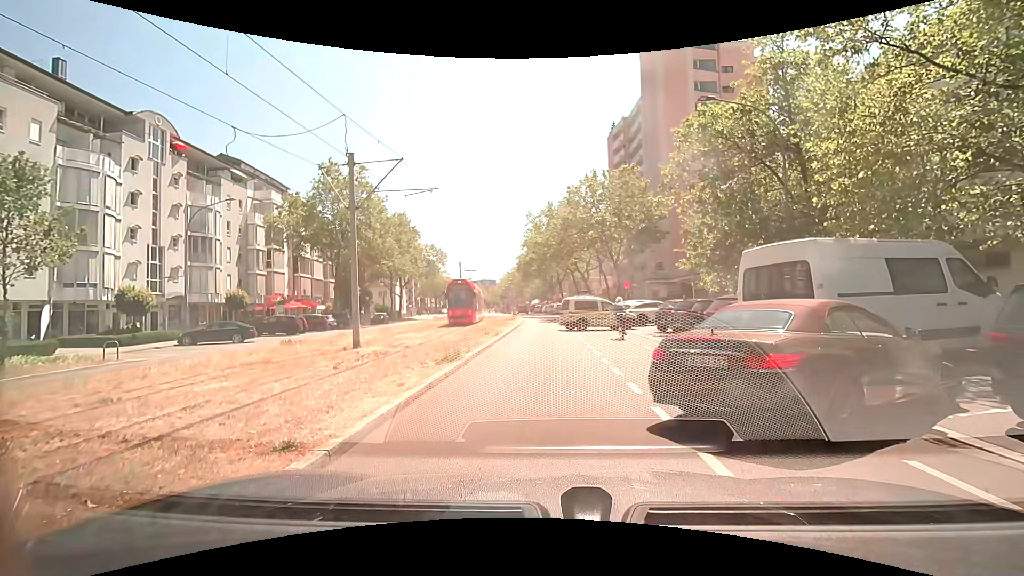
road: tertiary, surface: asphalt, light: Day
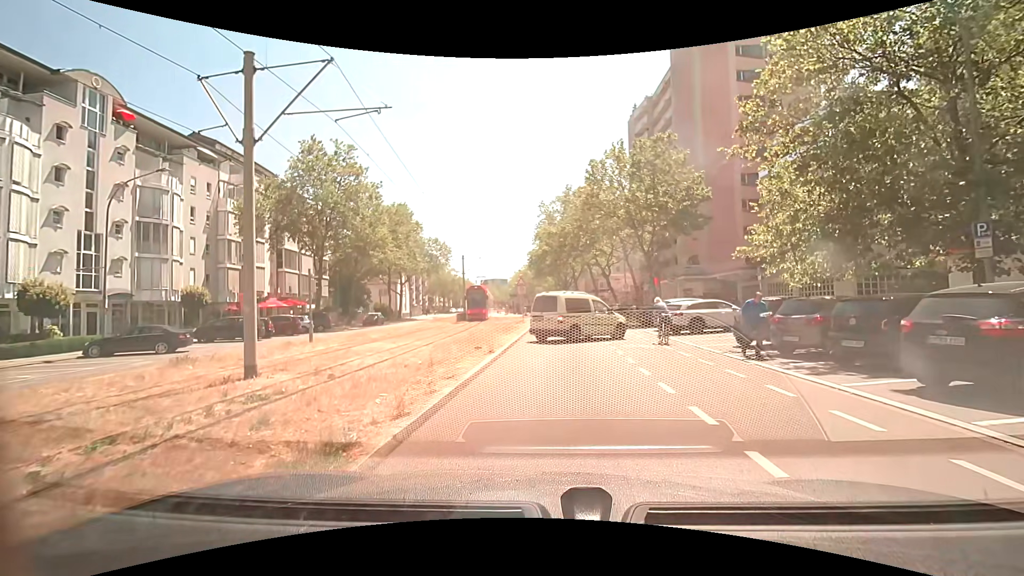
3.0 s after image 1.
(-0.2, +8.1) m; -1°
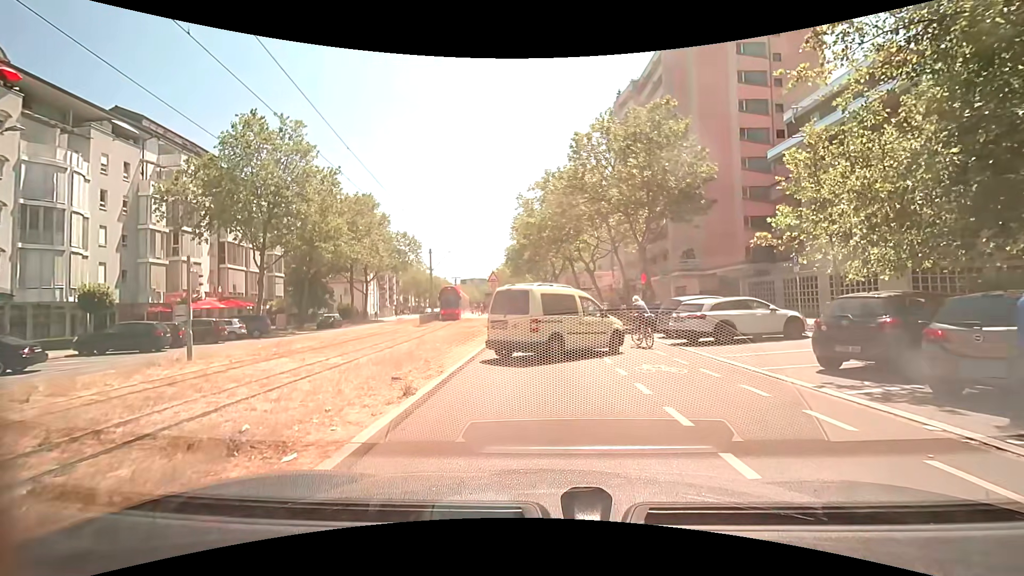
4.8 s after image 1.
(+0.2, +6.1) m; +2°
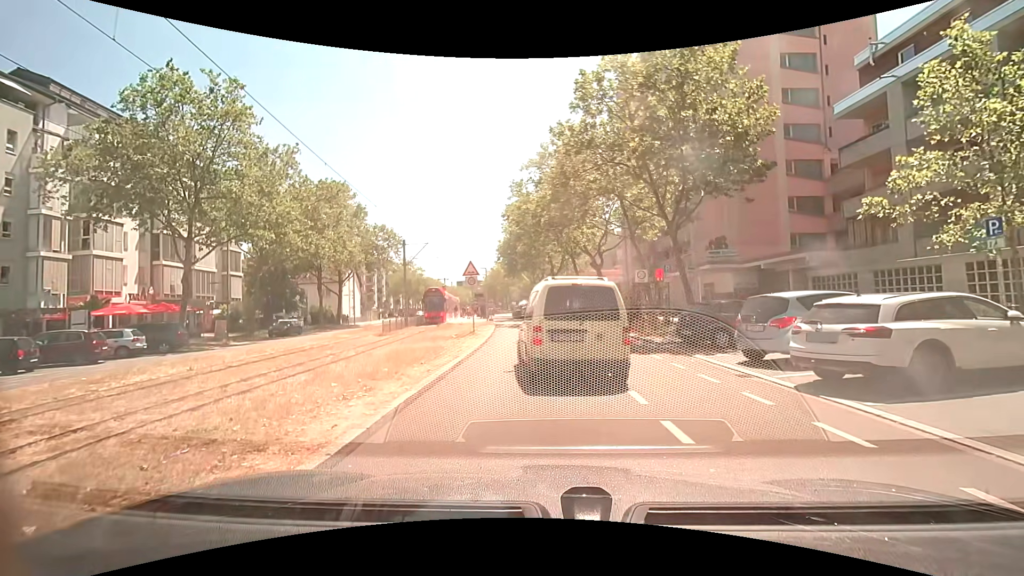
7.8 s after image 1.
(+0.1, +8.6) m; 0°
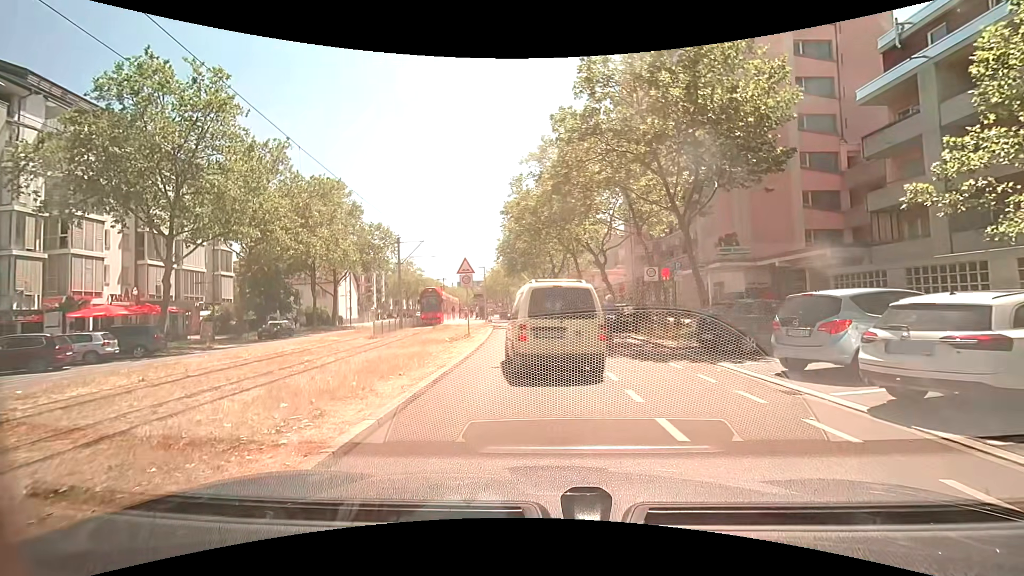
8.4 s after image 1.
(0.0, +1.9) m; 0°
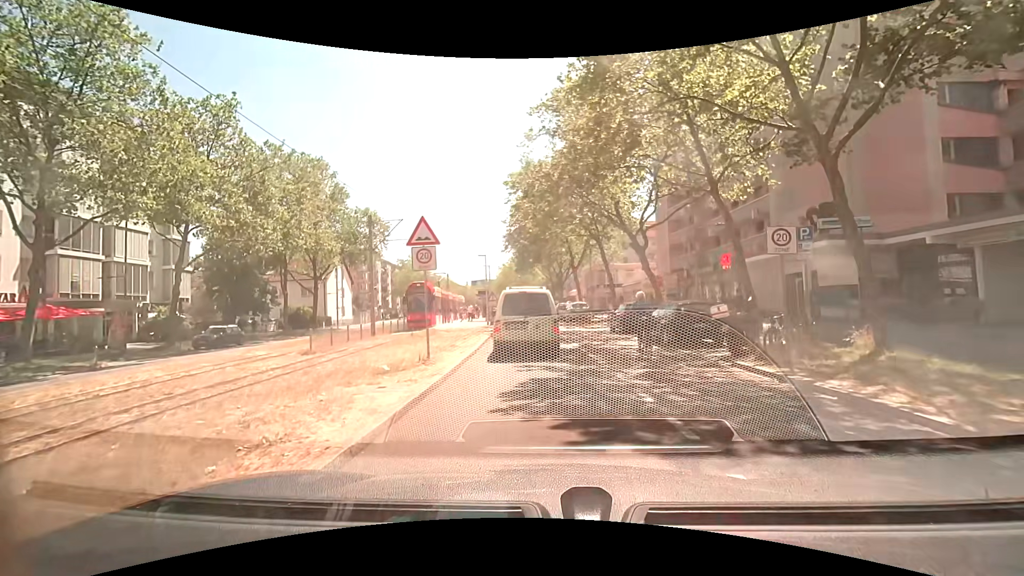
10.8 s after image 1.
(-0.1, +10.2) m; -2°
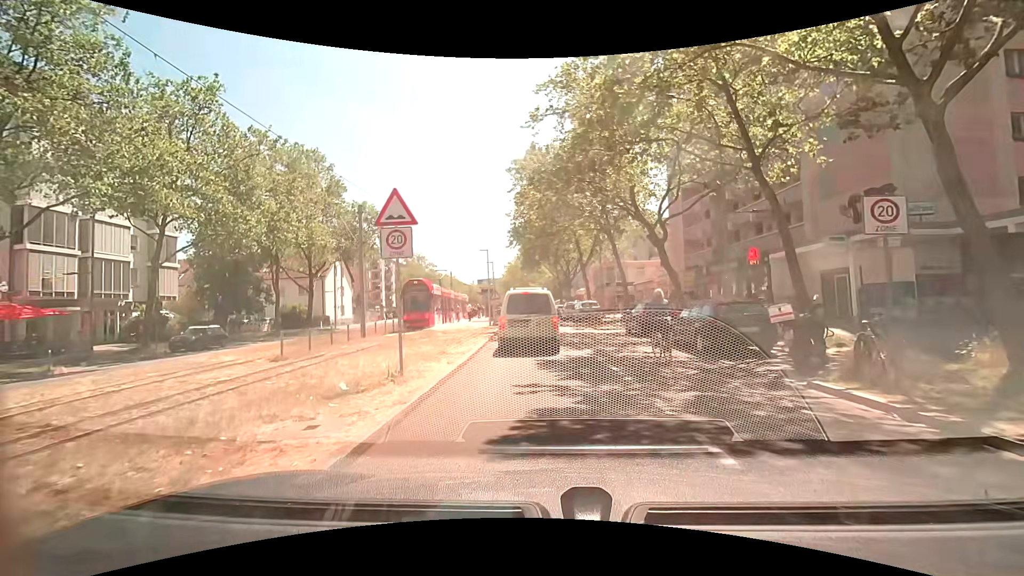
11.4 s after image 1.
(0.0, +2.8) m; -1°
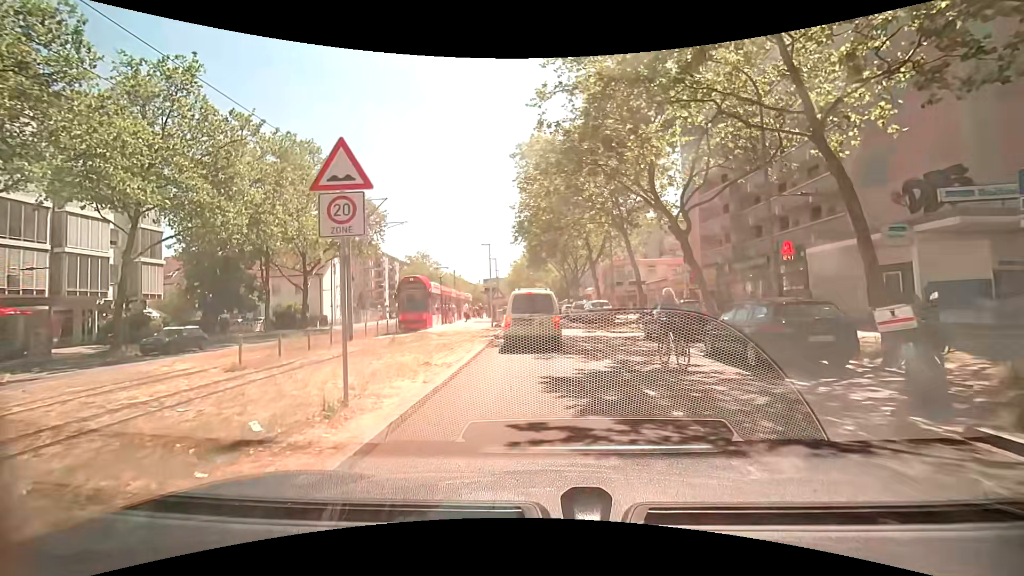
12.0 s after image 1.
(0.0, +2.9) m; -1°
